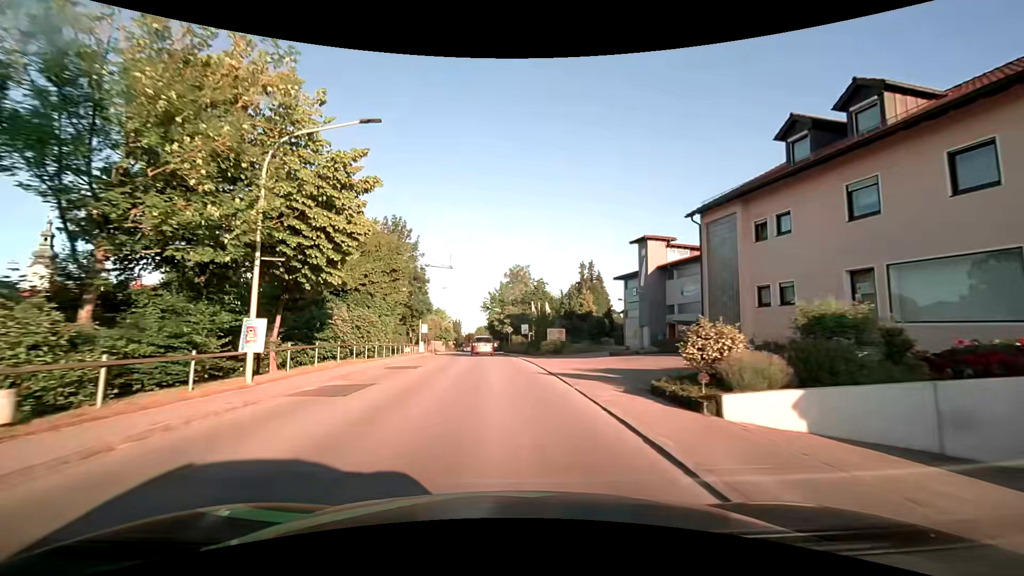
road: secondary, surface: asphalt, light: Day
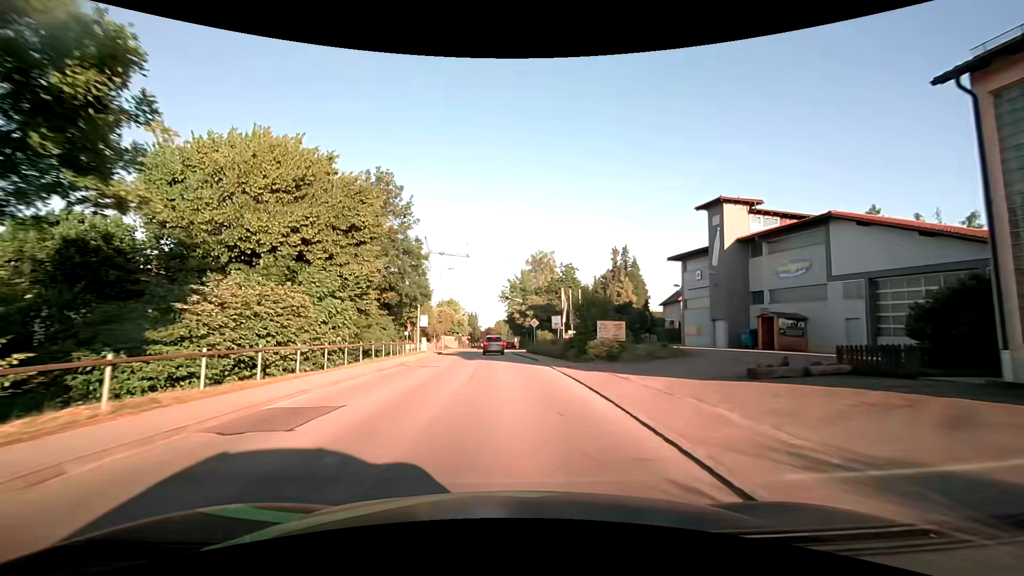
(-0.4, +13.3) m; -3°
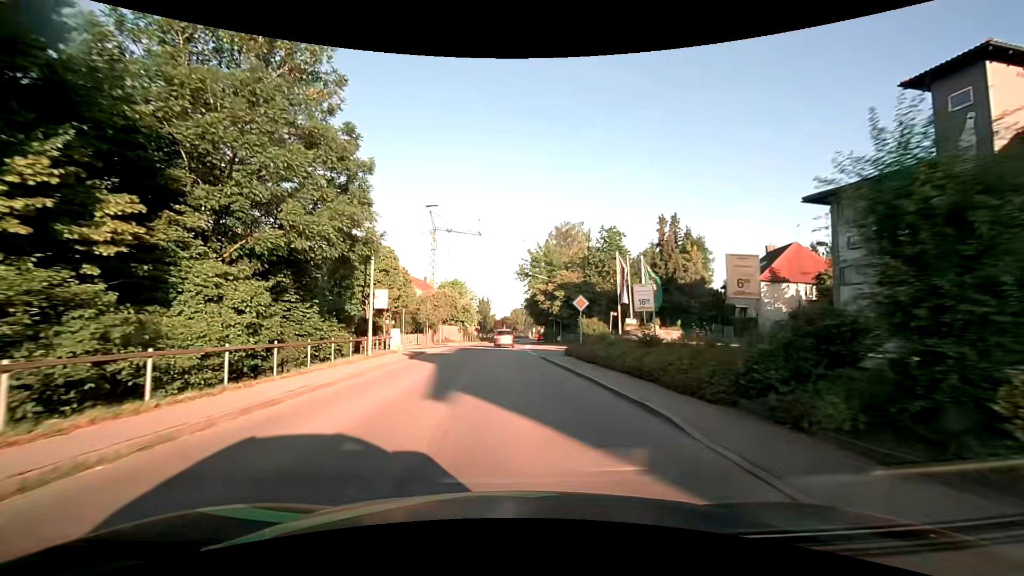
(-0.4, +19.4) m; -1°
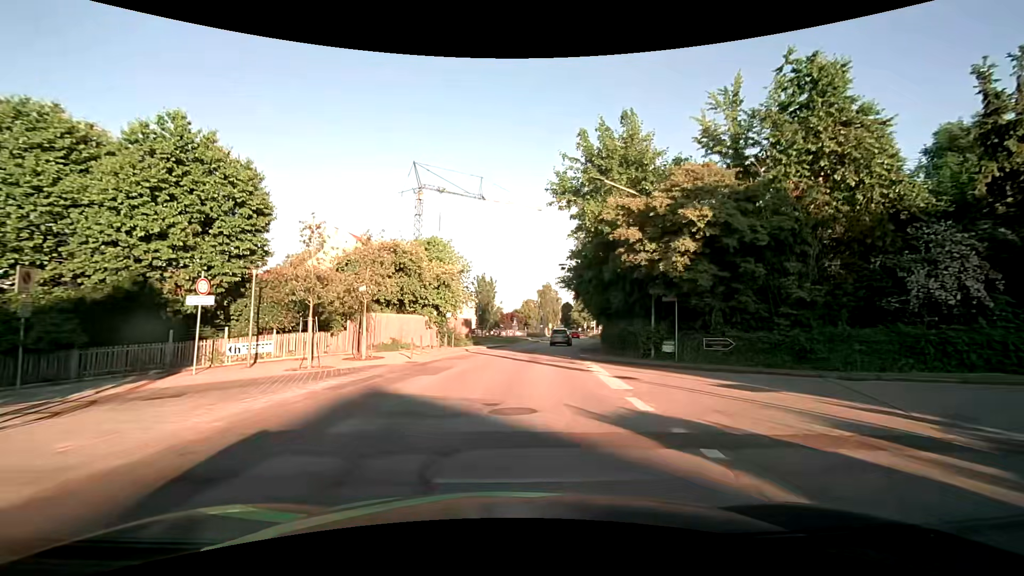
(-0.9, +32.7) m; -1°
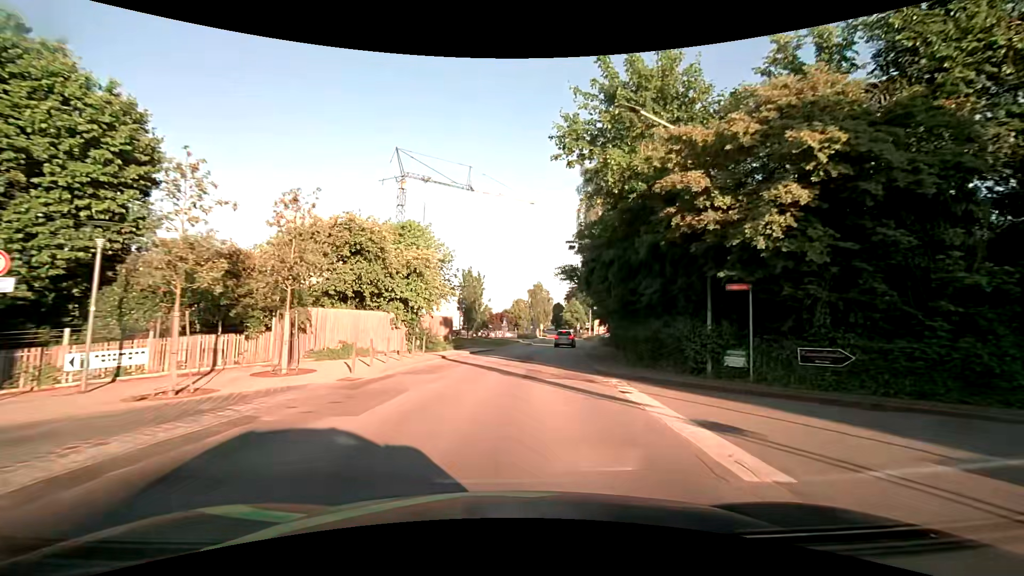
(0.0, +6.8) m; 0°
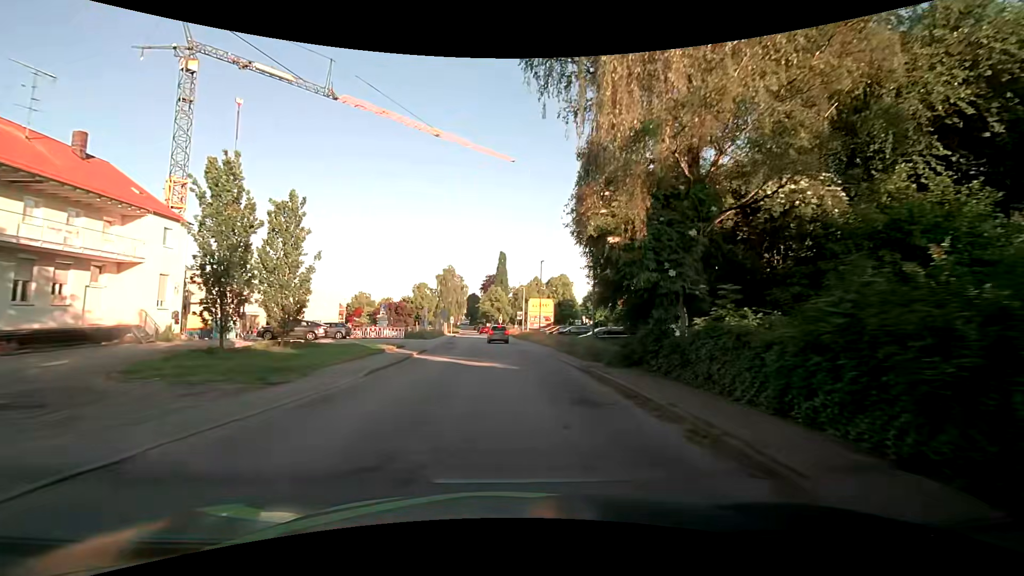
(+3.3, +33.2) m; +10°
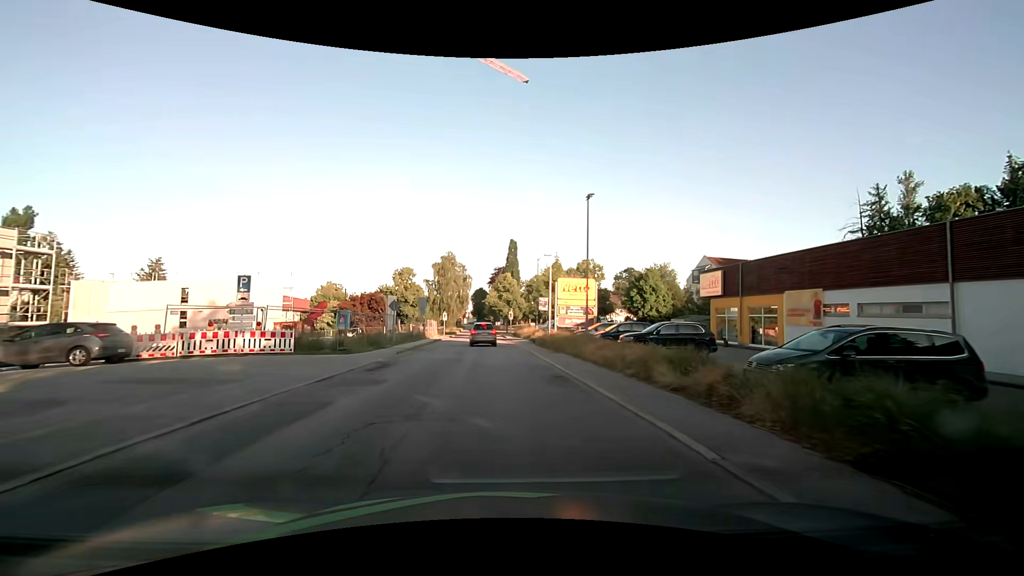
(-0.1, +26.2) m; -1°
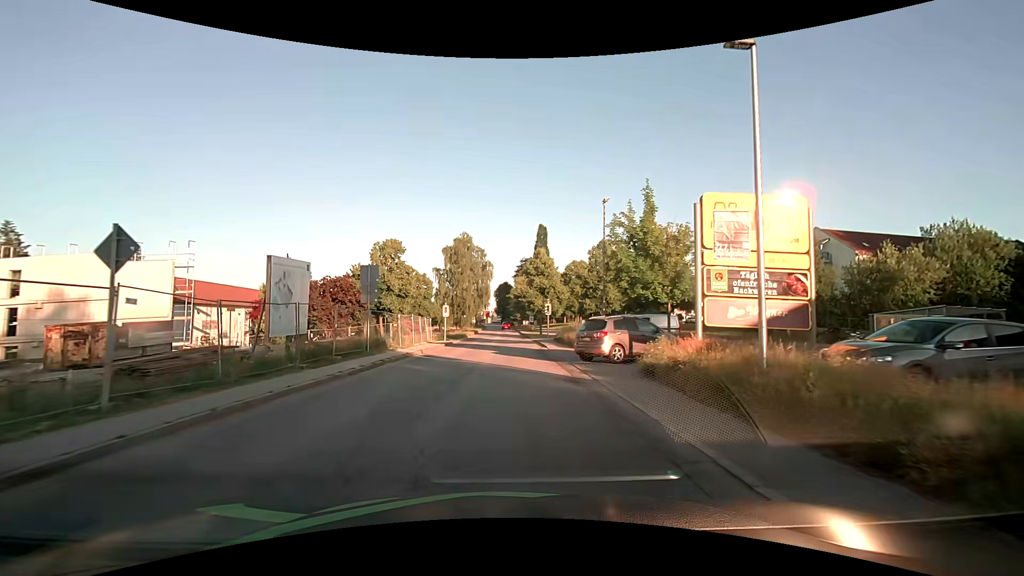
(-0.6, +25.6) m; -3°
(0, +10) (0, +20) (0, +30) (+1, +40) (+1, +50) (+1, +60) (+1, +70) (+1, +80) (+1, +90) (+1, +100) m
